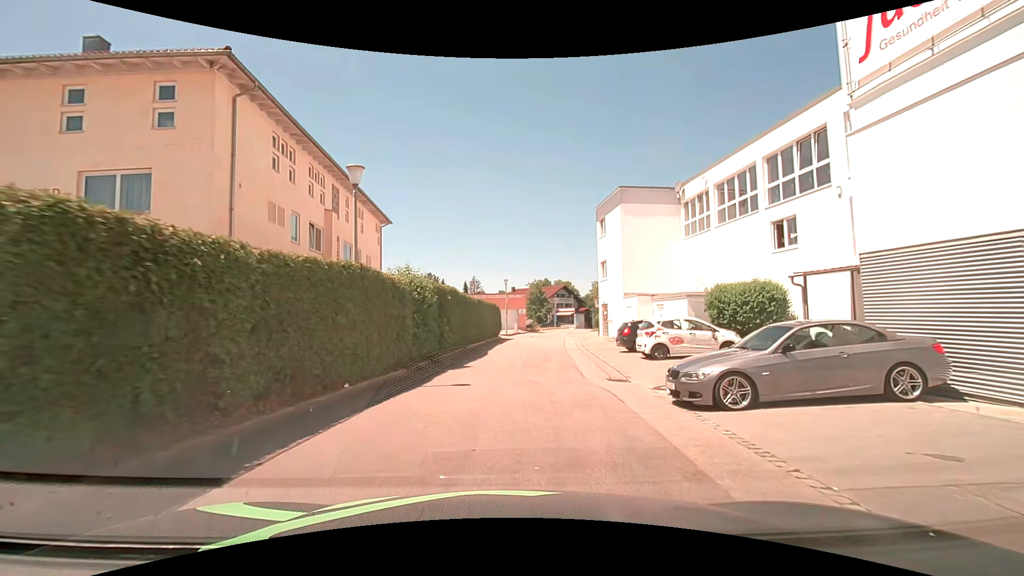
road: residential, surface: asphalt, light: Day
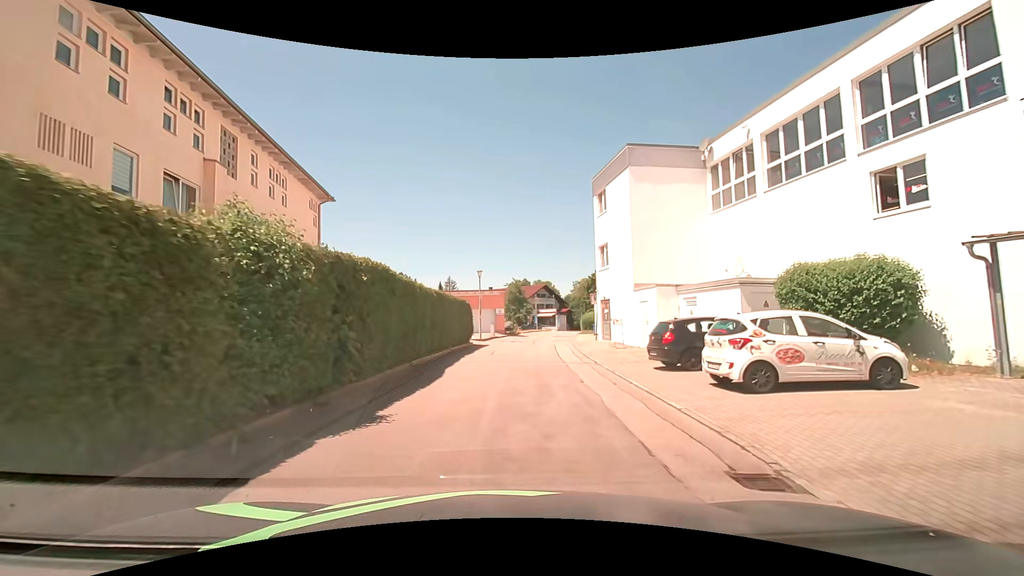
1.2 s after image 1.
(+0.2, +8.5) m; +3°
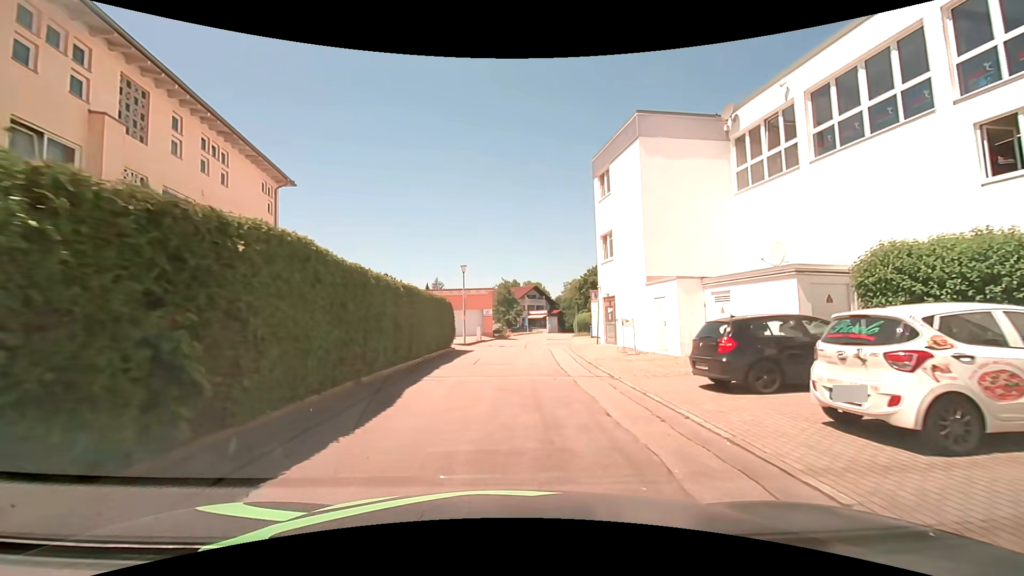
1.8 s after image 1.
(0.0, +4.3) m; +2°
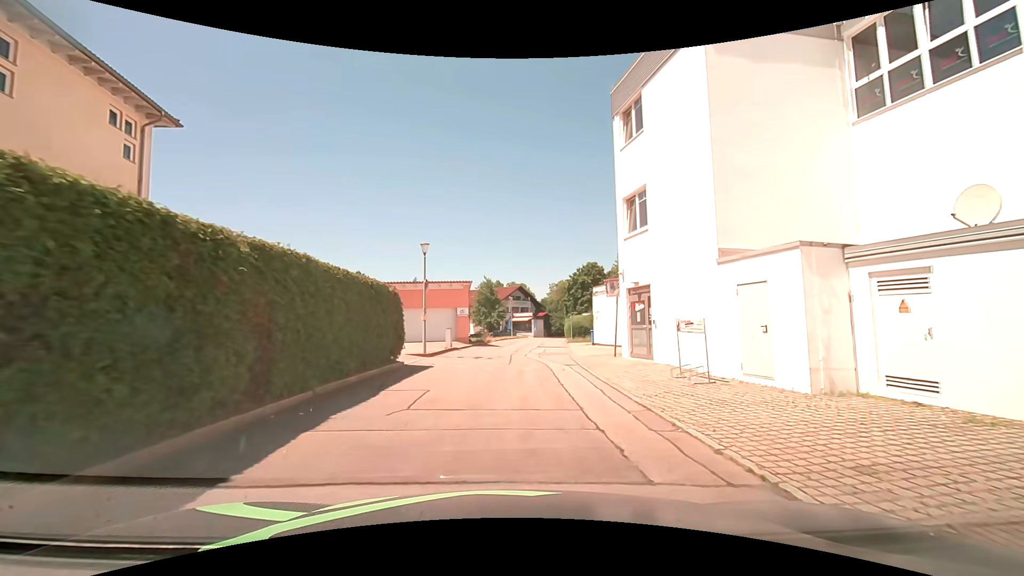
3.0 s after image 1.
(0.0, +8.8) m; +1°
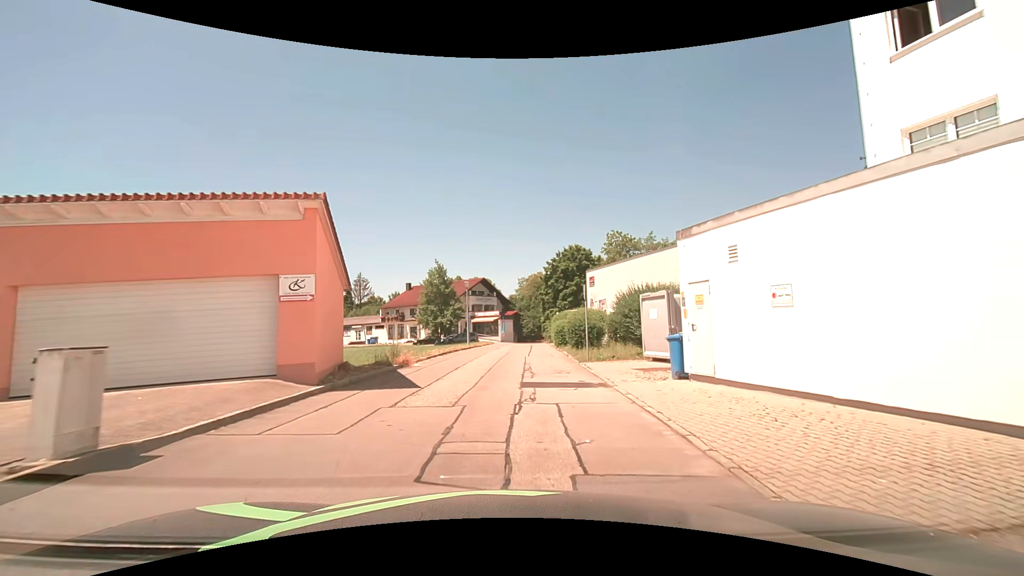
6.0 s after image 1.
(+0.6, +22.2) m; +5°
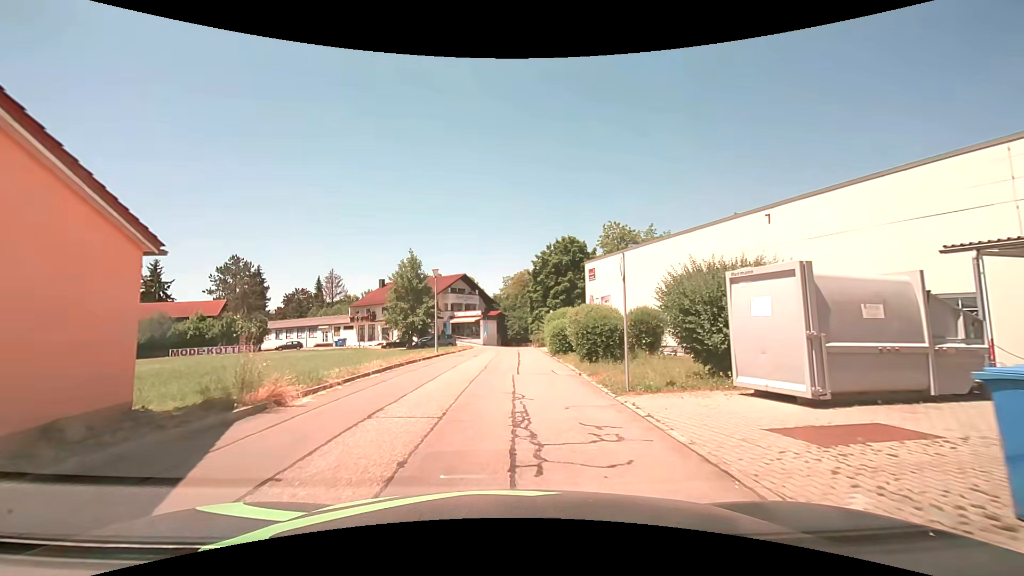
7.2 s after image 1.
(-0.1, +8.7) m; -1°
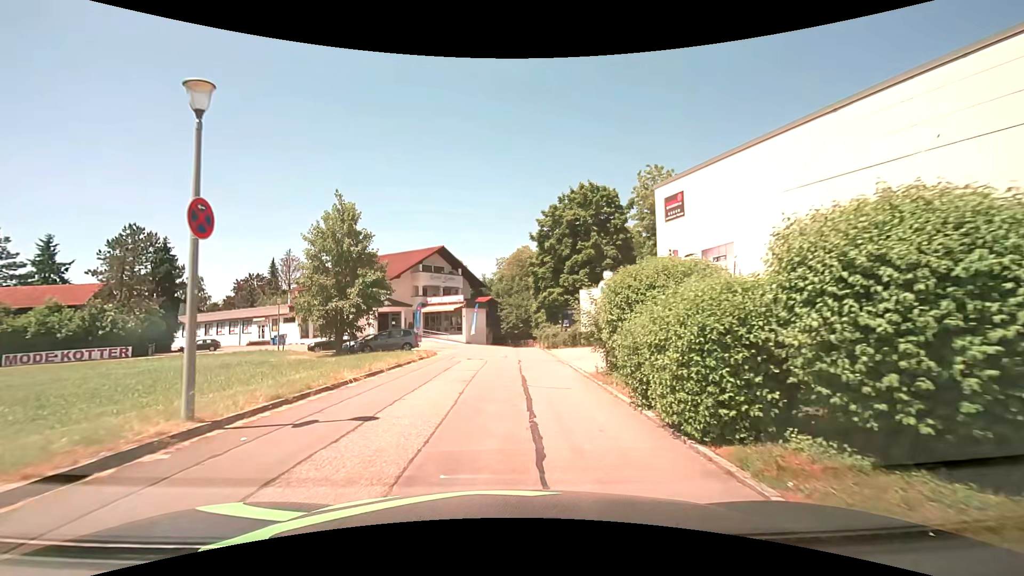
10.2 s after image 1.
(+0.9, +21.2) m; +3°
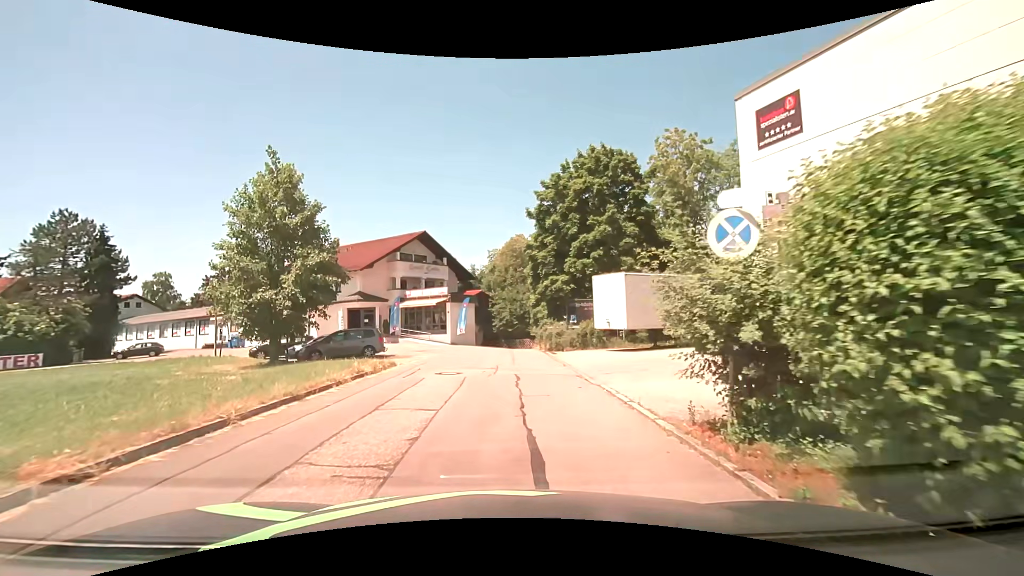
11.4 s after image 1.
(+0.1, +8.0) m; +1°
(0, +10) (0, +20) (0, +30) (-5, +39) (-14, +42) (-24, +42) (-34, +39) (-44, +36) (-53, +34) (-63, +32) m
